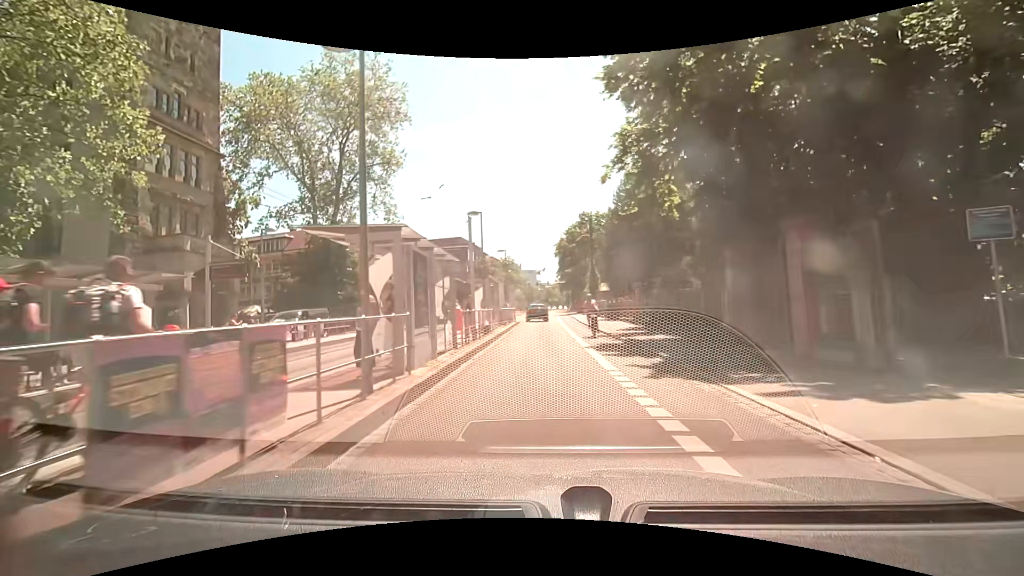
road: primary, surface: asphalt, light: Day
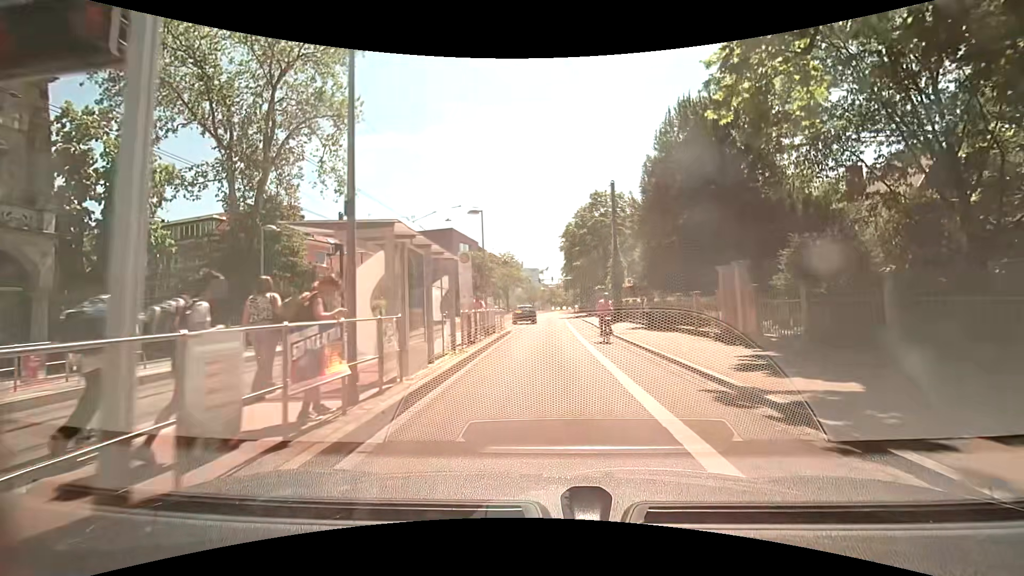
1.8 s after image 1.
(0.0, +14.7) m; 0°
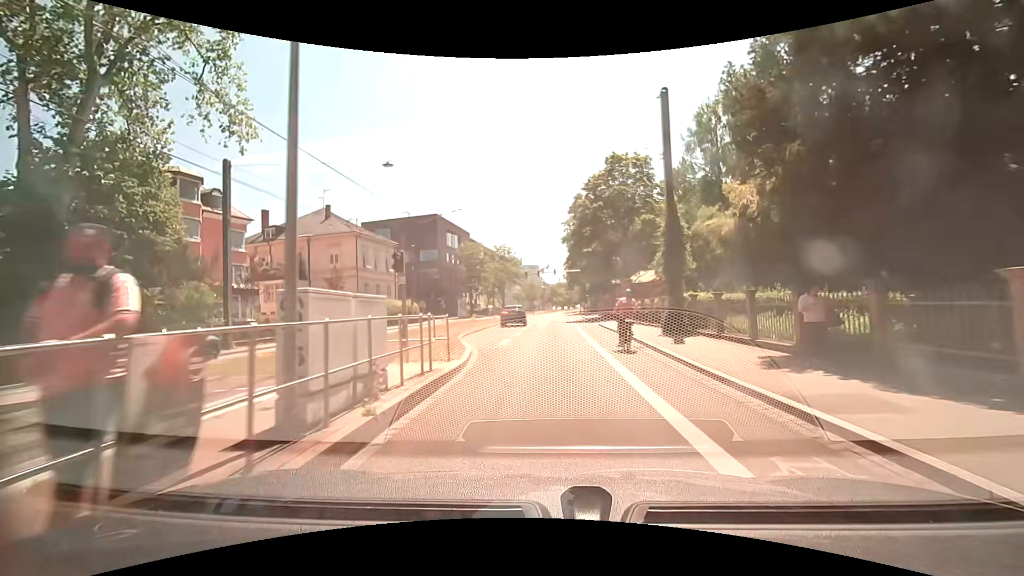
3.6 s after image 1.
(0.0, +15.7) m; 0°
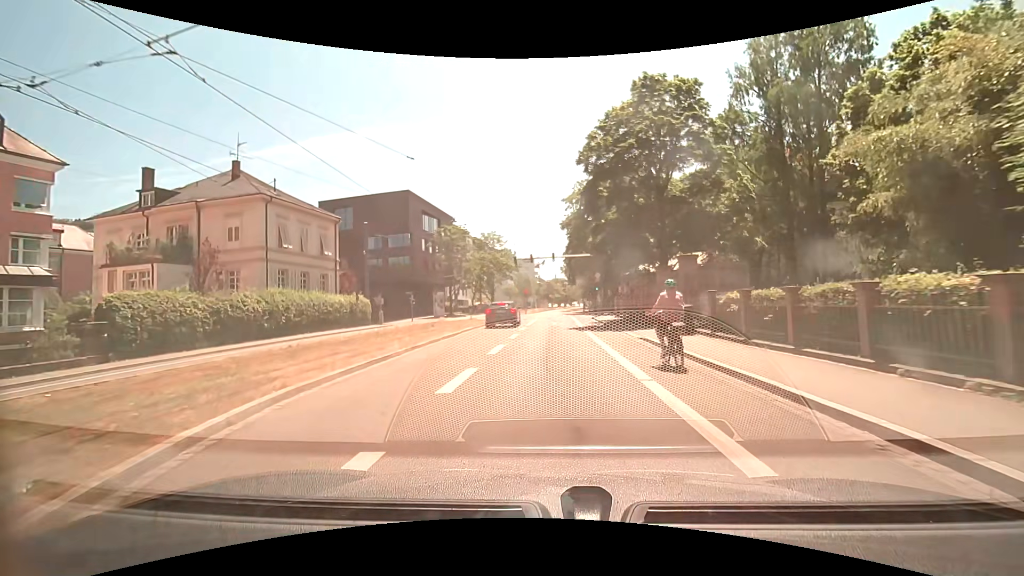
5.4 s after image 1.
(0.0, +16.2) m; -1°
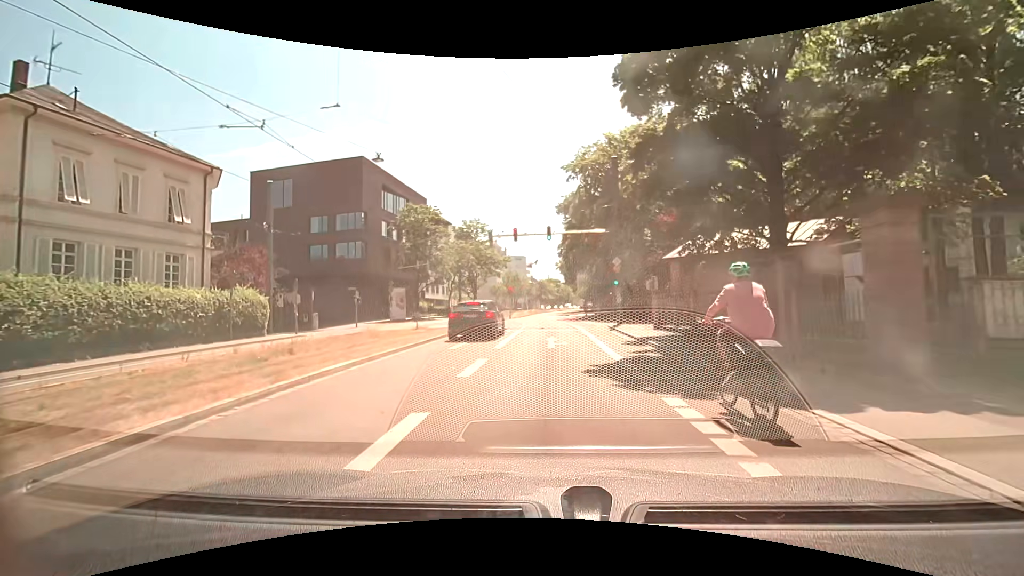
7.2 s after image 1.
(+0.3, +16.5) m; +1°
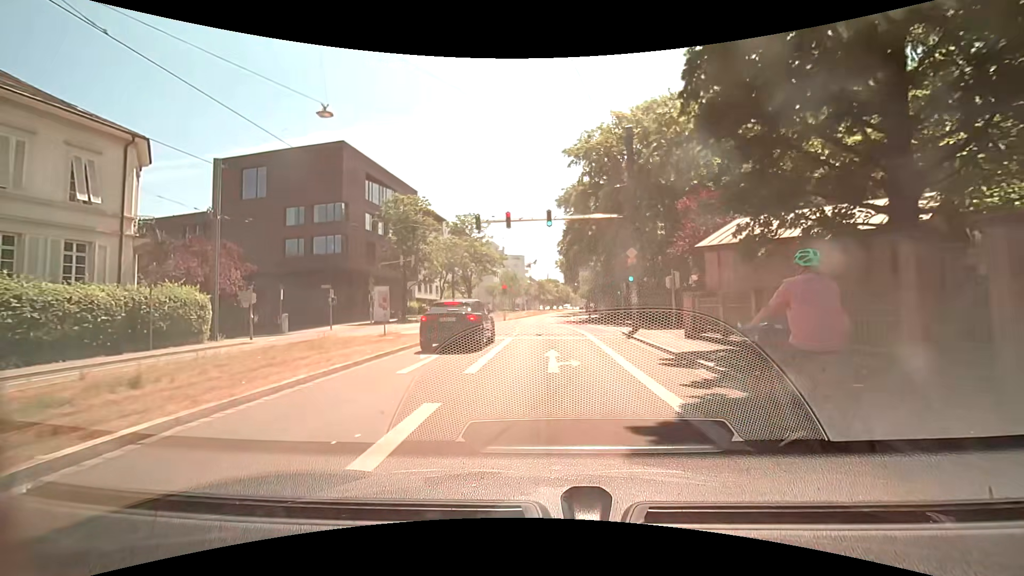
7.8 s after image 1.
(0.0, +5.4) m; 0°
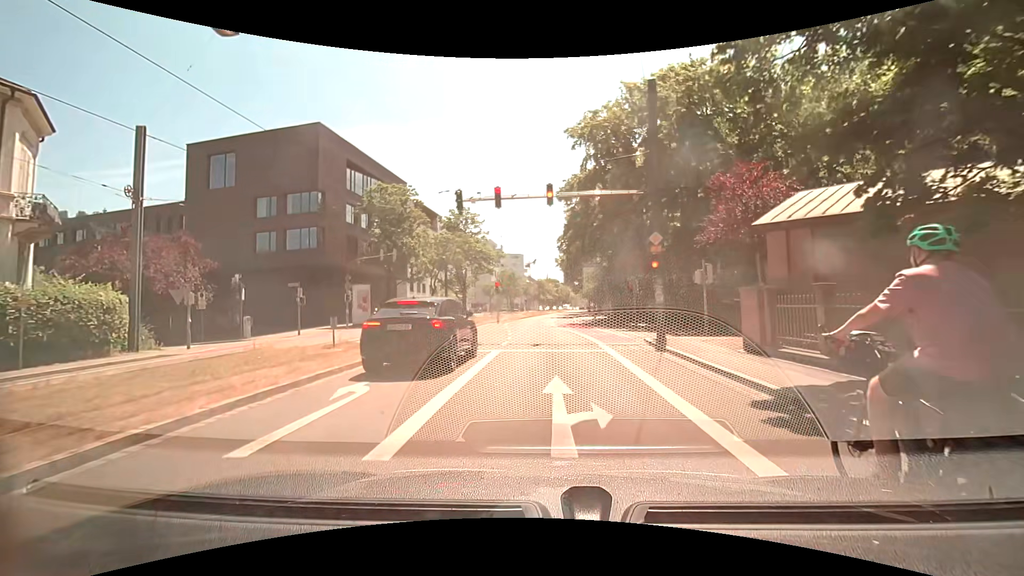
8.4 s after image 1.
(0.0, +5.4) m; 0°
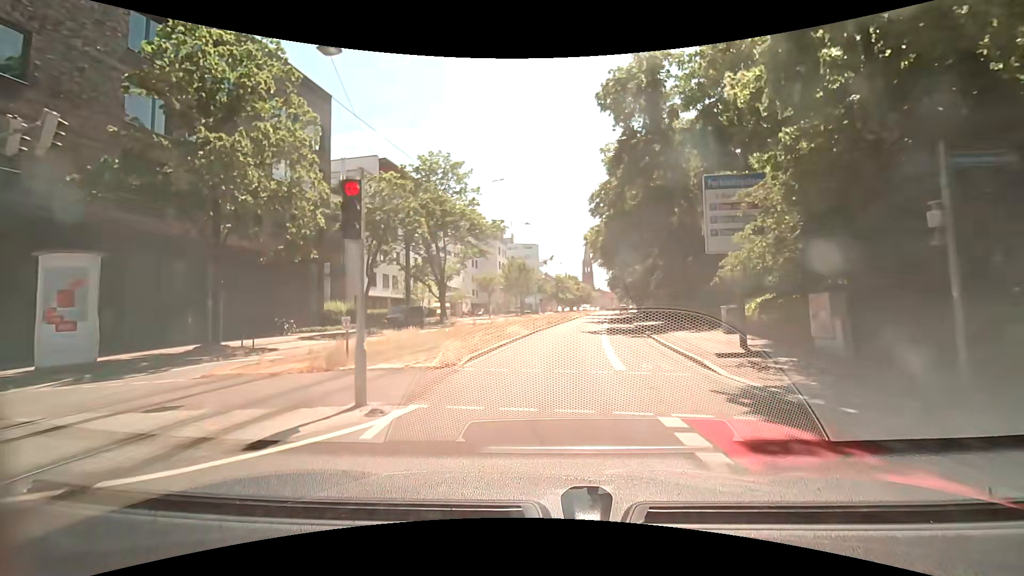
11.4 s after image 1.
(-0.8, +29.7) m; -3°
